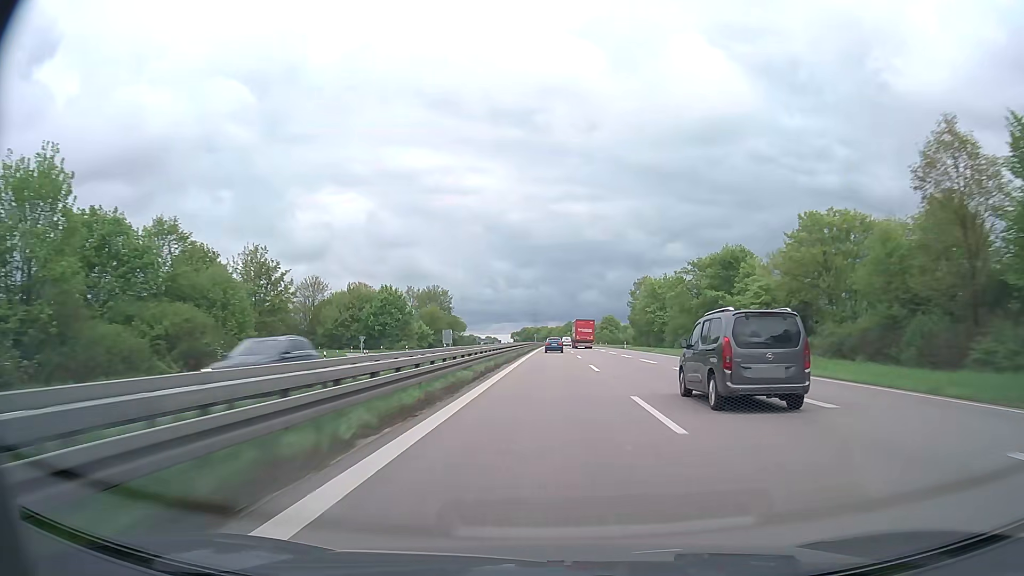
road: trunk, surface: asphalt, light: Day
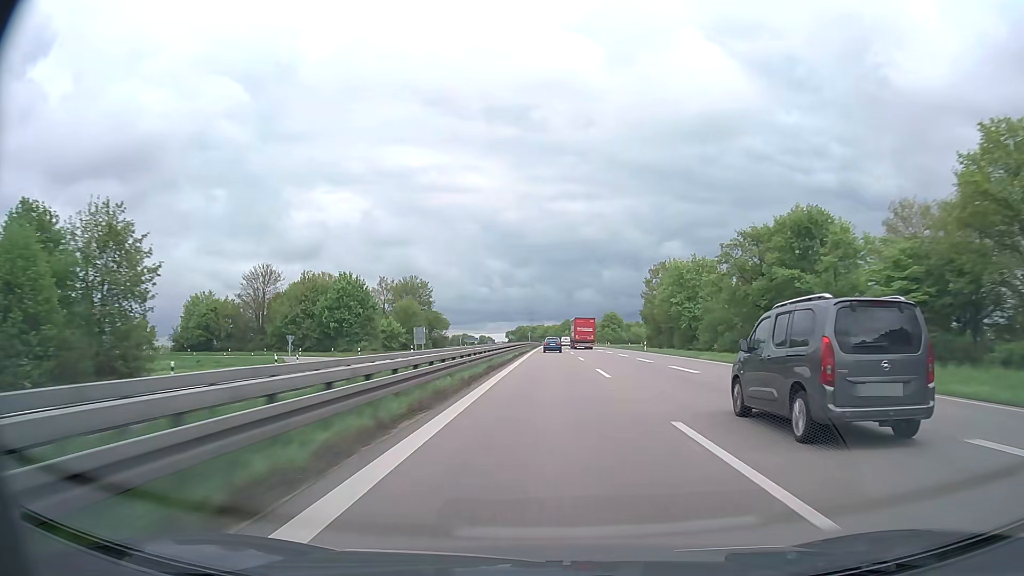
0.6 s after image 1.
(+0.1, +22.6) m; 0°
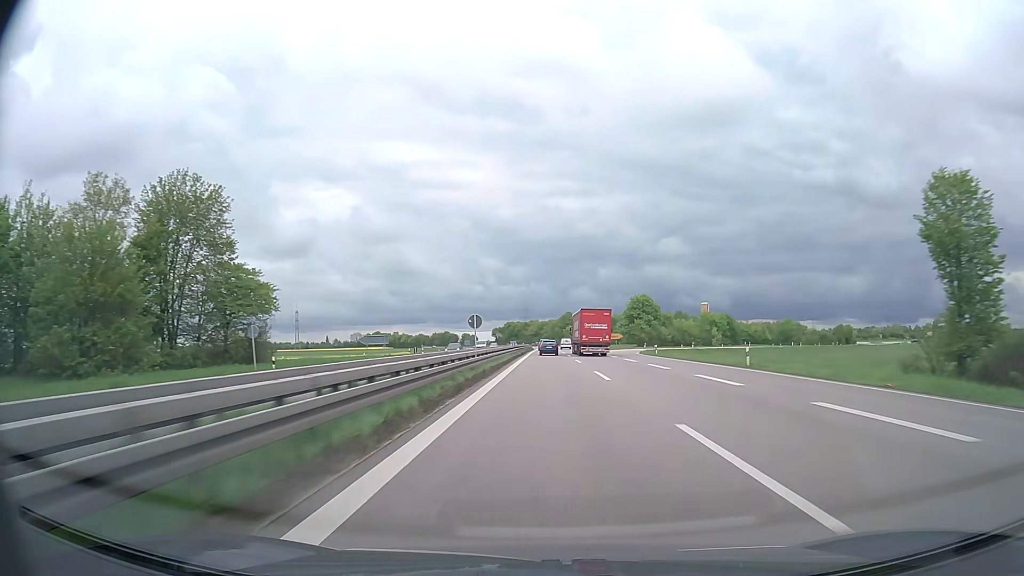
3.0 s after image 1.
(+0.2, +89.8) m; 0°
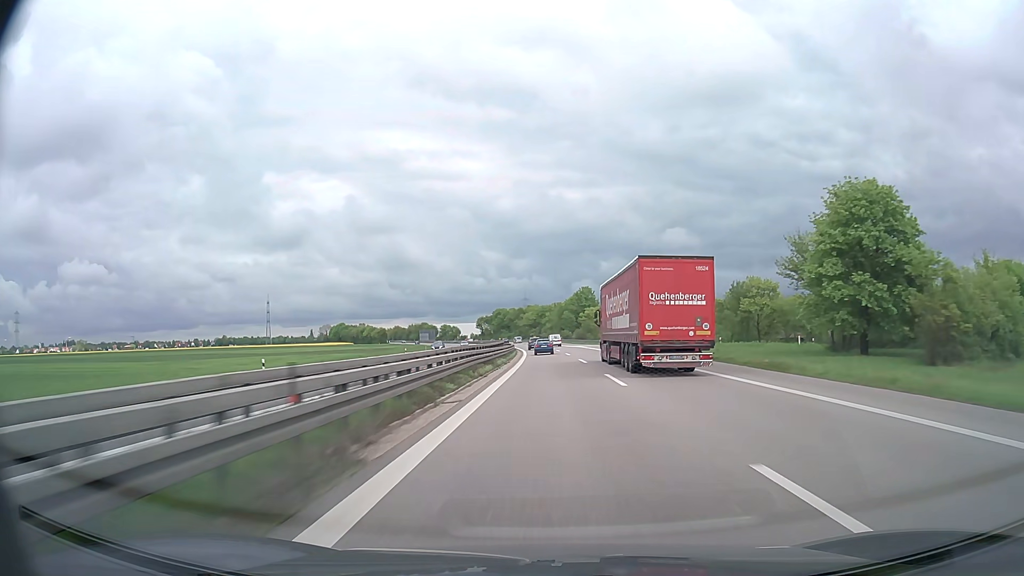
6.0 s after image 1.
(-0.7, +111.4) m; 0°
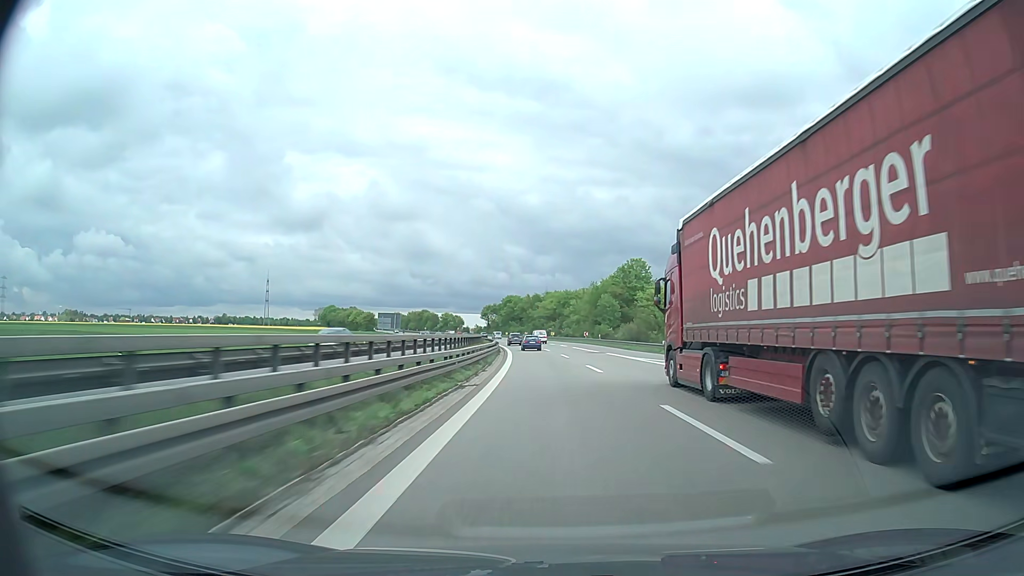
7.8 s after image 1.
(-0.8, +65.8) m; -2°
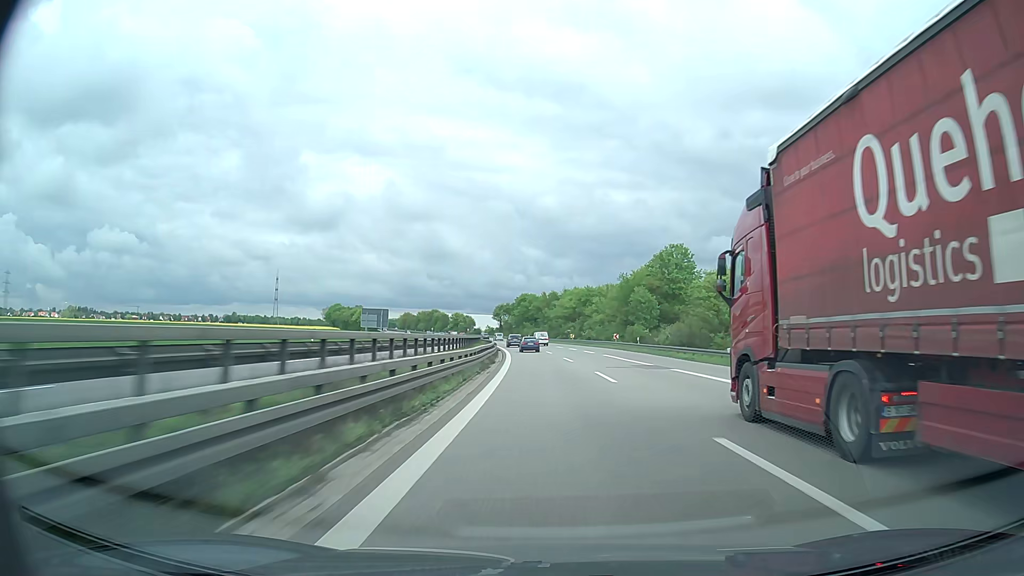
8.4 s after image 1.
(-0.2, +21.9) m; -1°
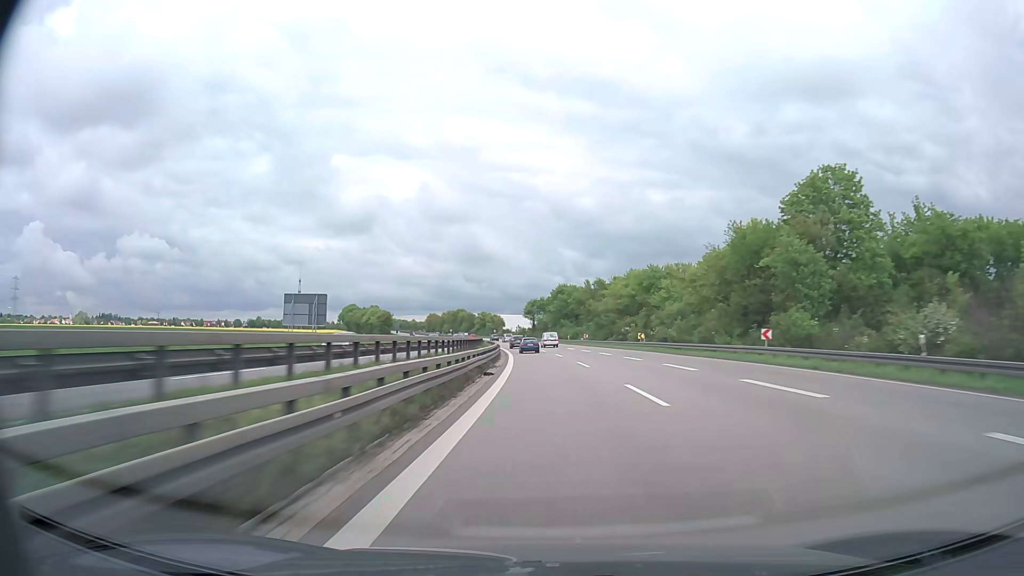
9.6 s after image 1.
(-1.3, +43.9) m; -4°
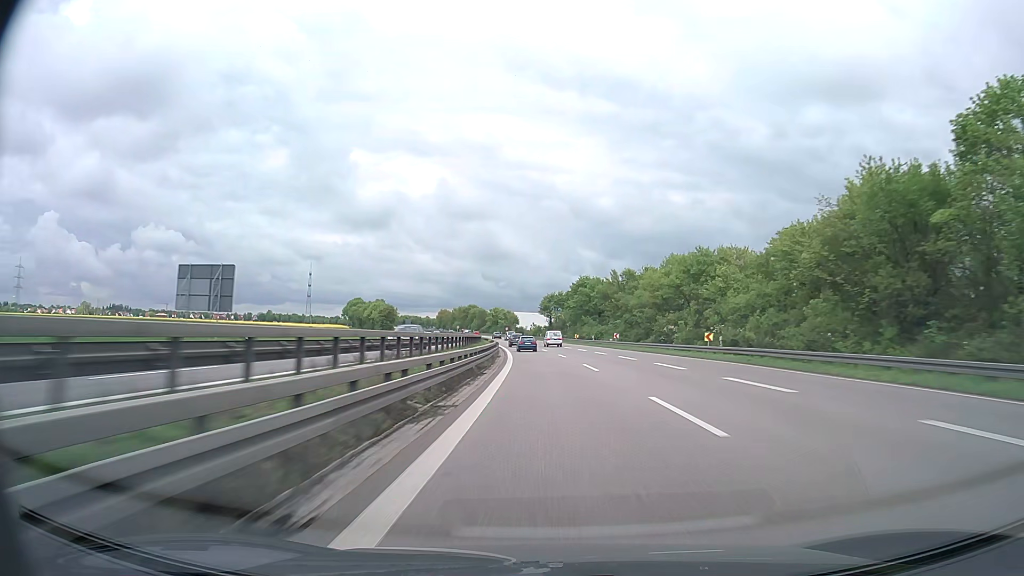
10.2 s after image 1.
(-0.3, +22.0) m; -1°
(0, +10) (0, +20) (-1, +30) (-1, +40) (-1, +50) (-2, +60) (-3, +70) (-4, +80) (-5, +90) (-6, +100) m
